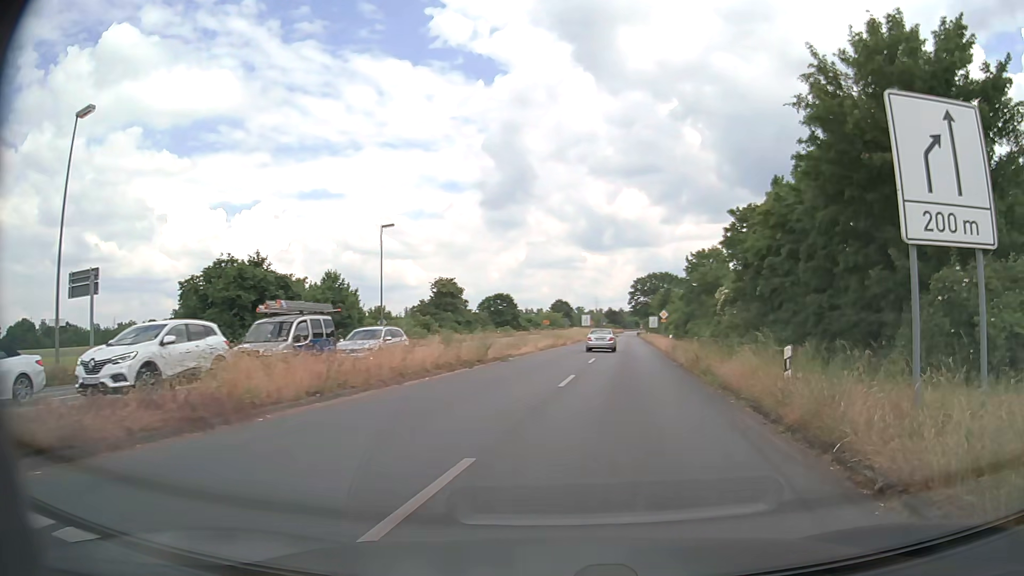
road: primary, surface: asphalt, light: Day
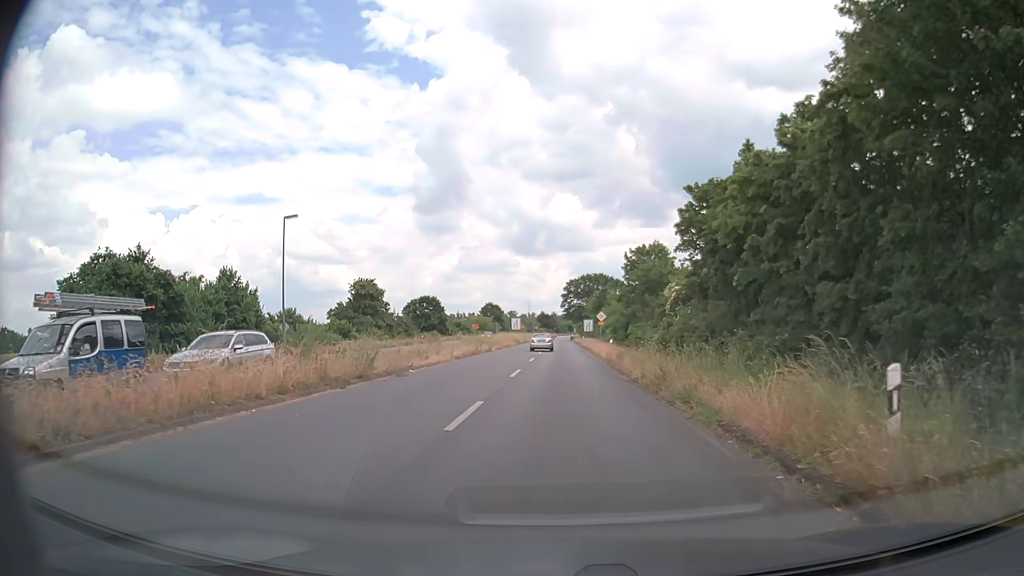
(+0.4, +7.0) m; +5°
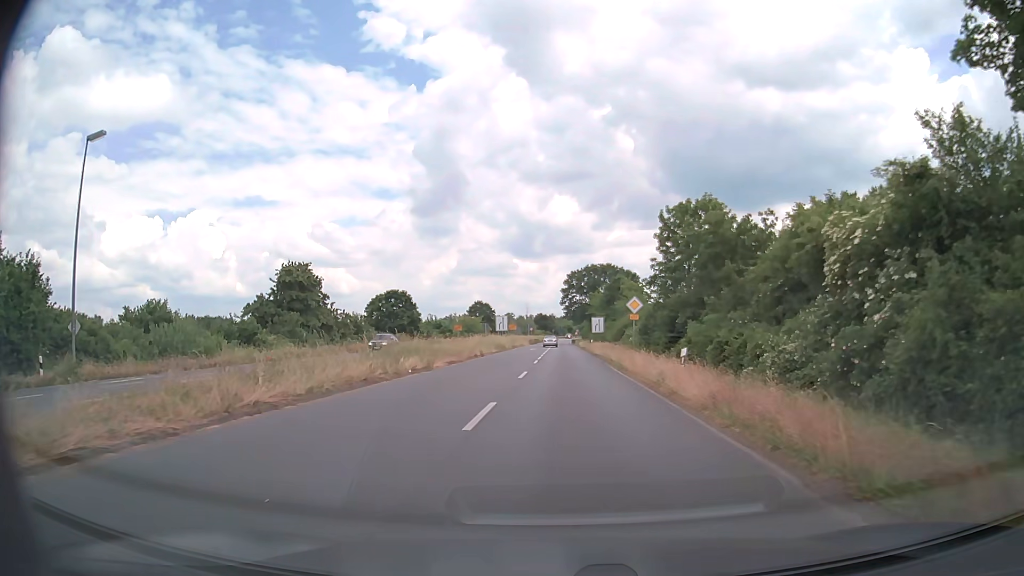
(0.0, +24.3) m; 0°
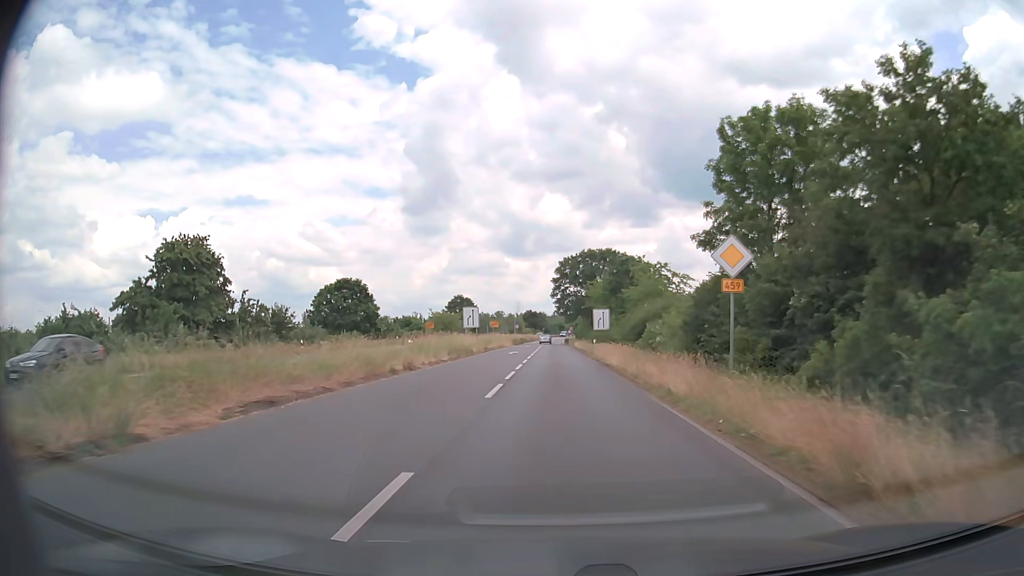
(+0.1, +19.5) m; 0°
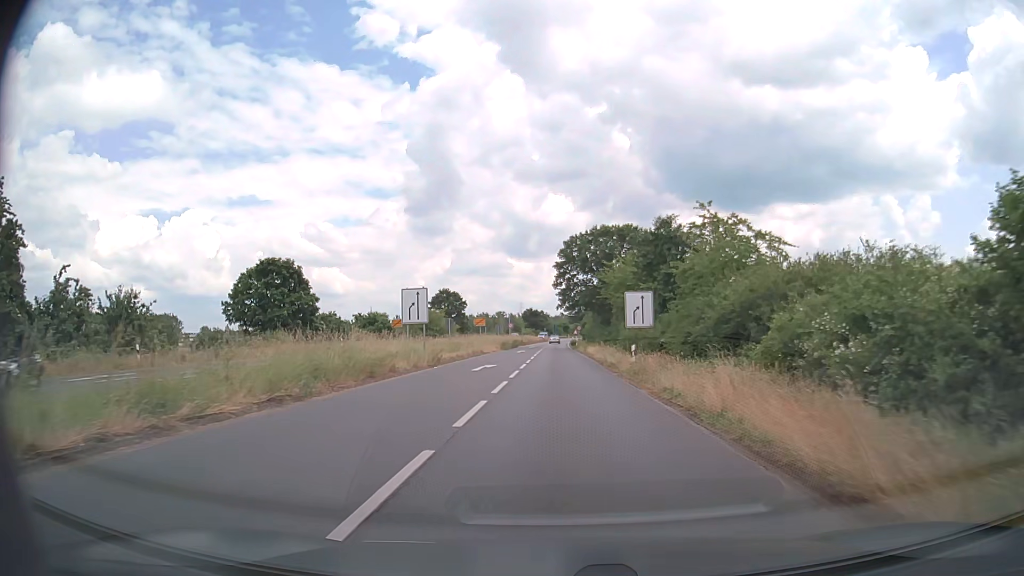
(-0.1, +23.1) m; -1°
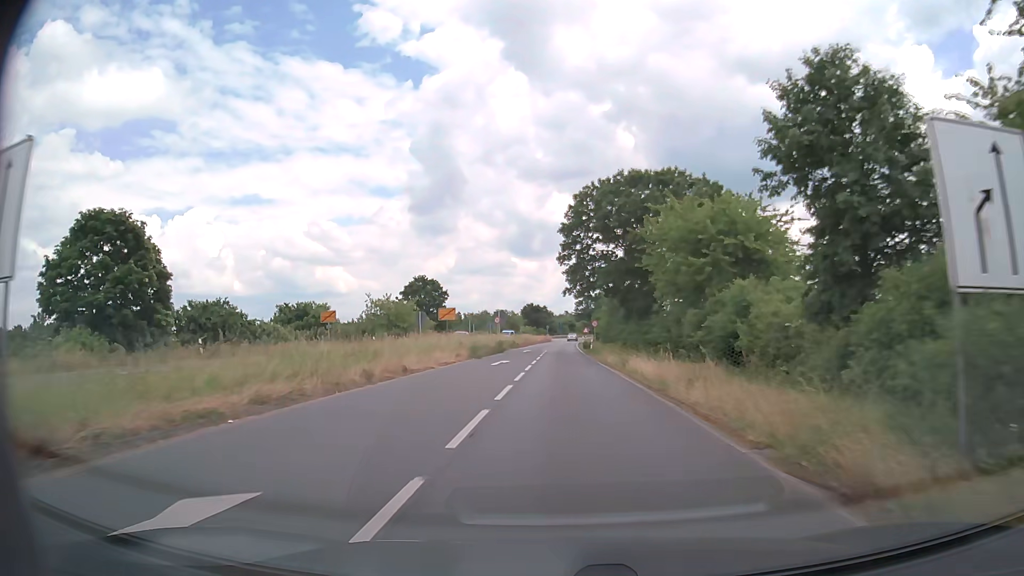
(-0.1, +26.1) m; 0°
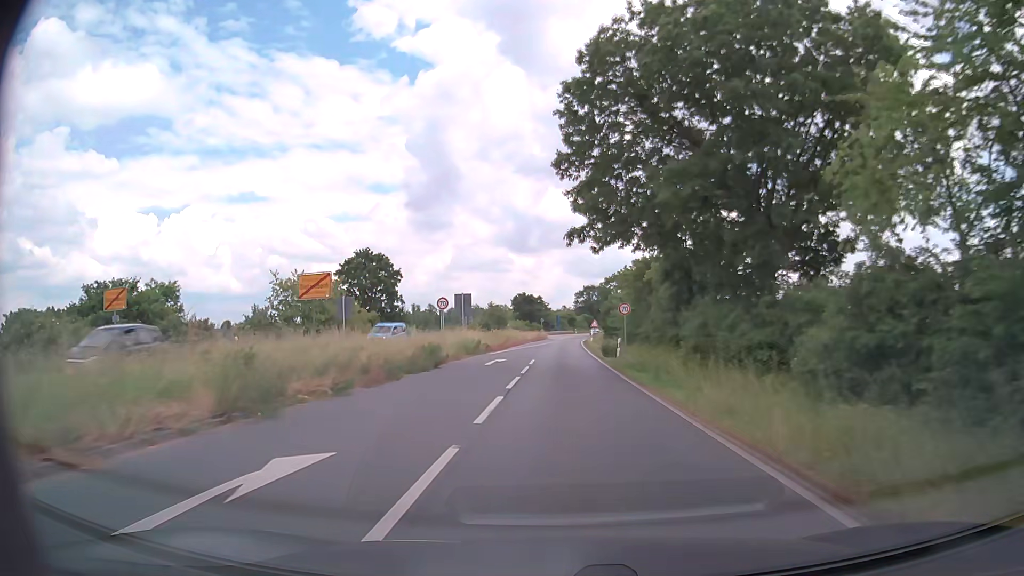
(0.0, +28.3) m; 0°
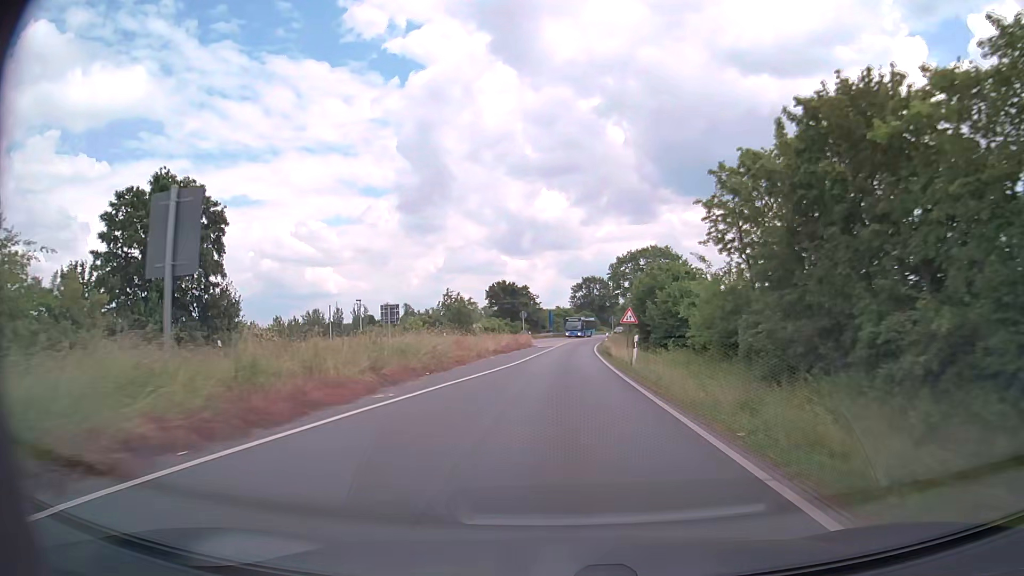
(+0.2, +37.7) m; +1°
(0, +10) (0, +20) (0, +30) (+1, +40) (+1, +50) (+2, +60) (+2, +70) (+3, +80) (+5, +90) (+6, +100) m
